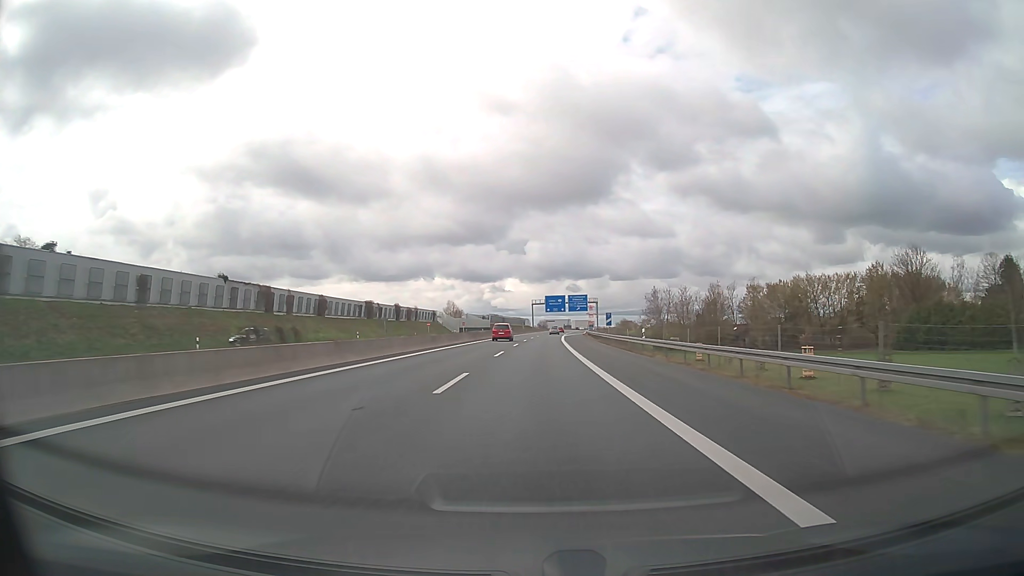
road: motorway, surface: asphalt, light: Day
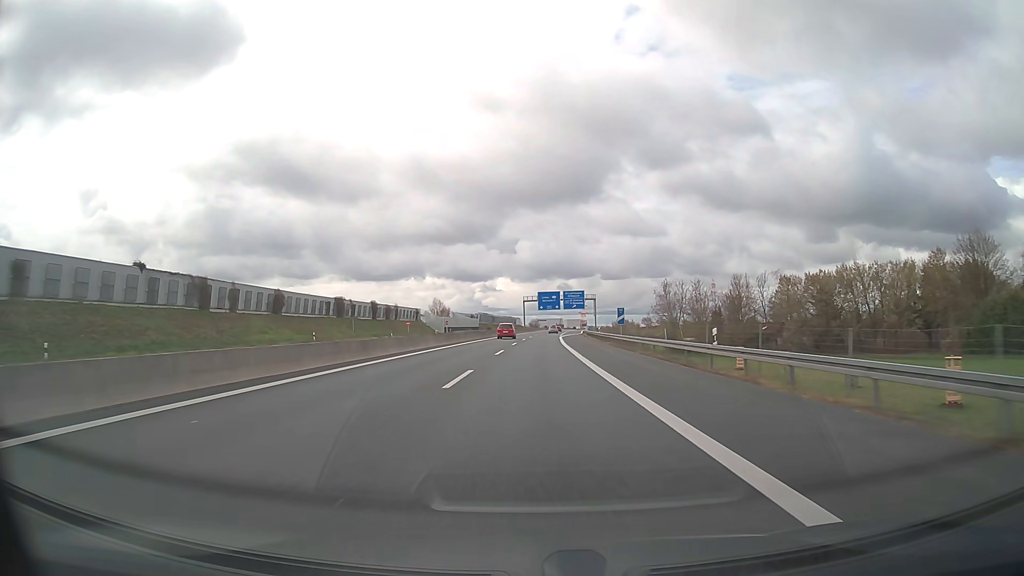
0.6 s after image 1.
(+0.1, +16.8) m; +1°
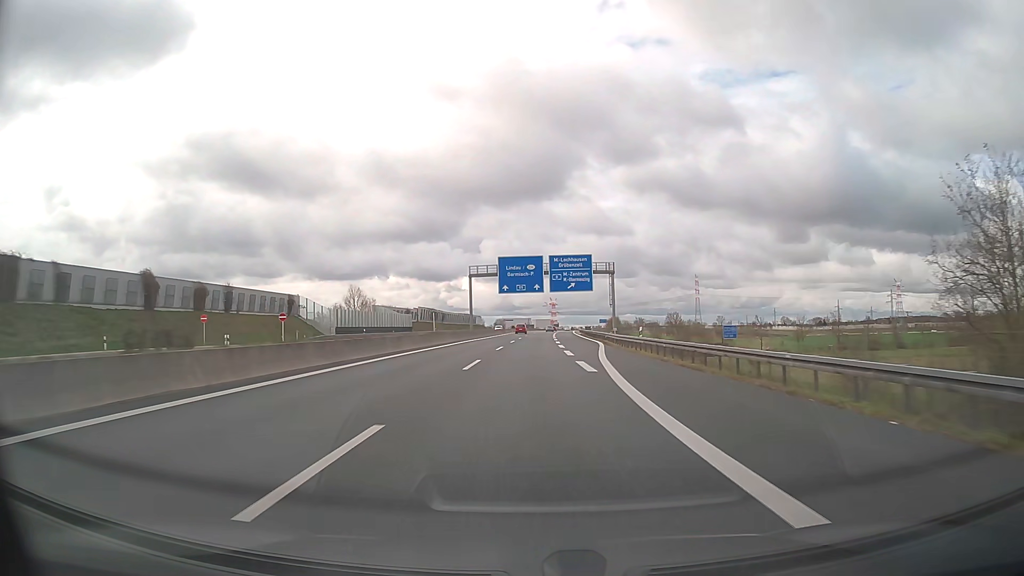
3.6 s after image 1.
(+2.1, +83.8) m; +3°
(0, +10) (0, +20) (0, +30) (0, +40) (+1, +50) (+1, +60) (+1, +70) (+1, +80) (+1, +90) (+2, +100) m
